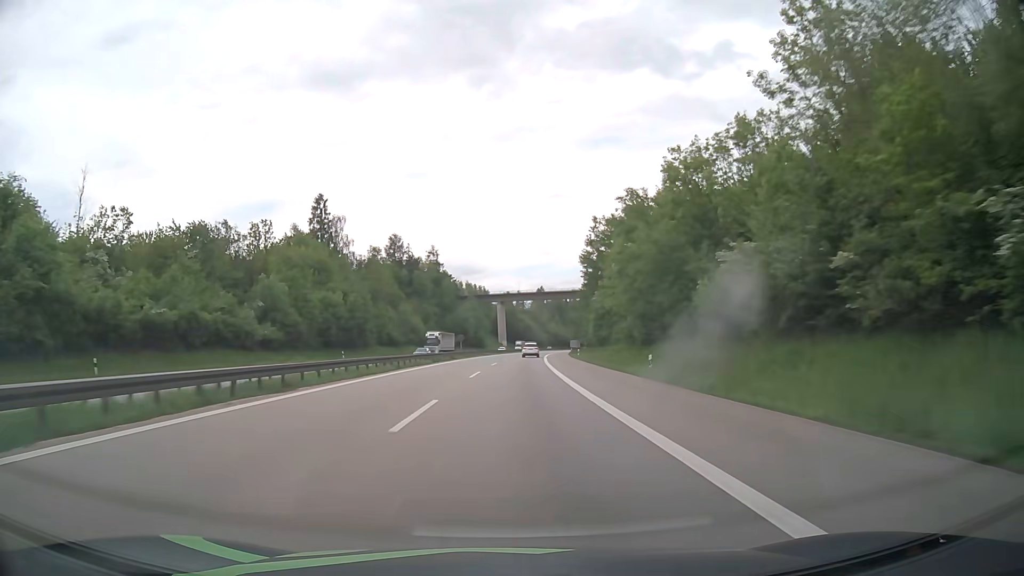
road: motorway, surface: asphalt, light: Day
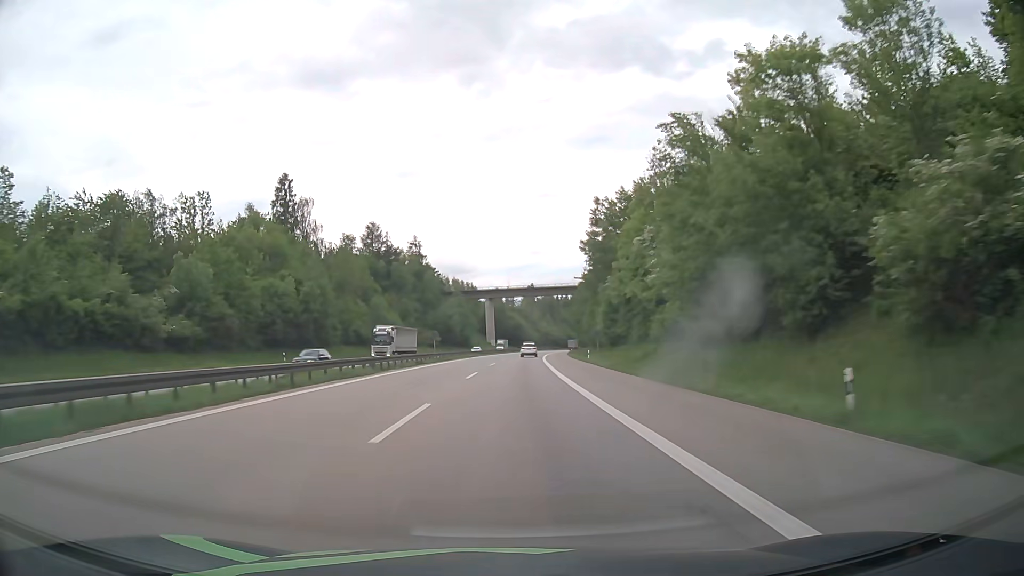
(+0.2, +19.1) m; +1°
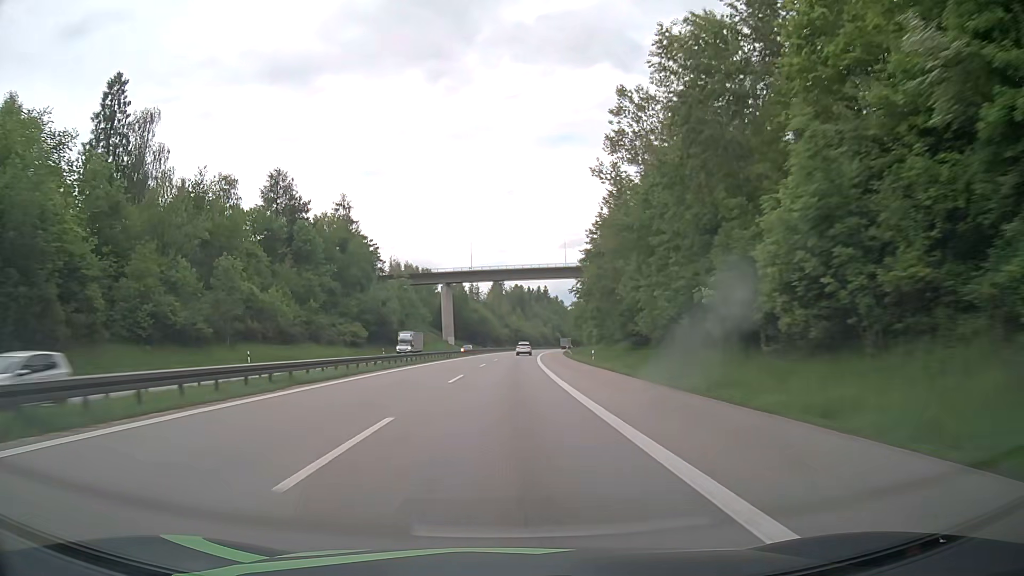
(+1.3, +57.2) m; +3°
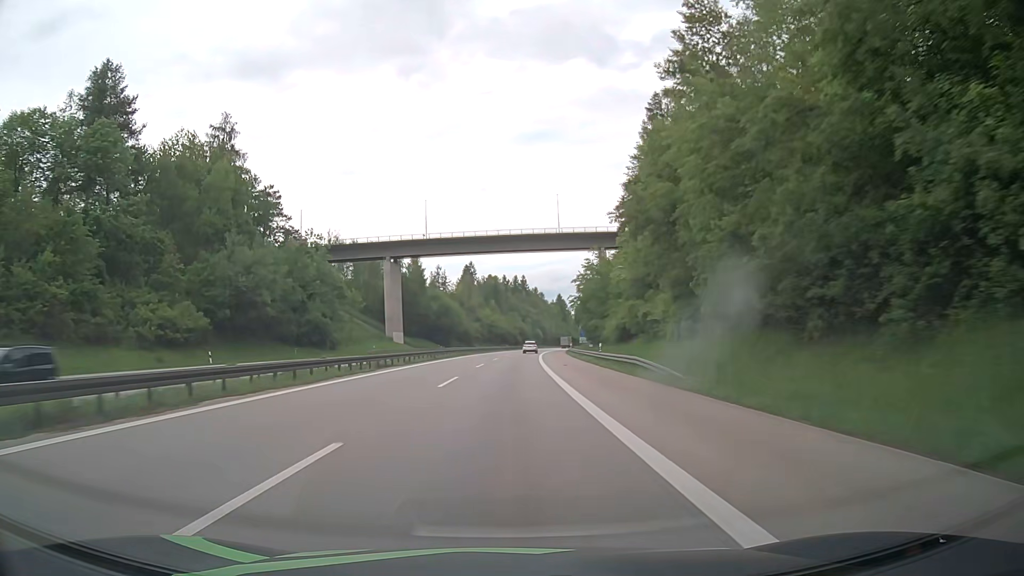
(+1.3, +57.2) m; +2°
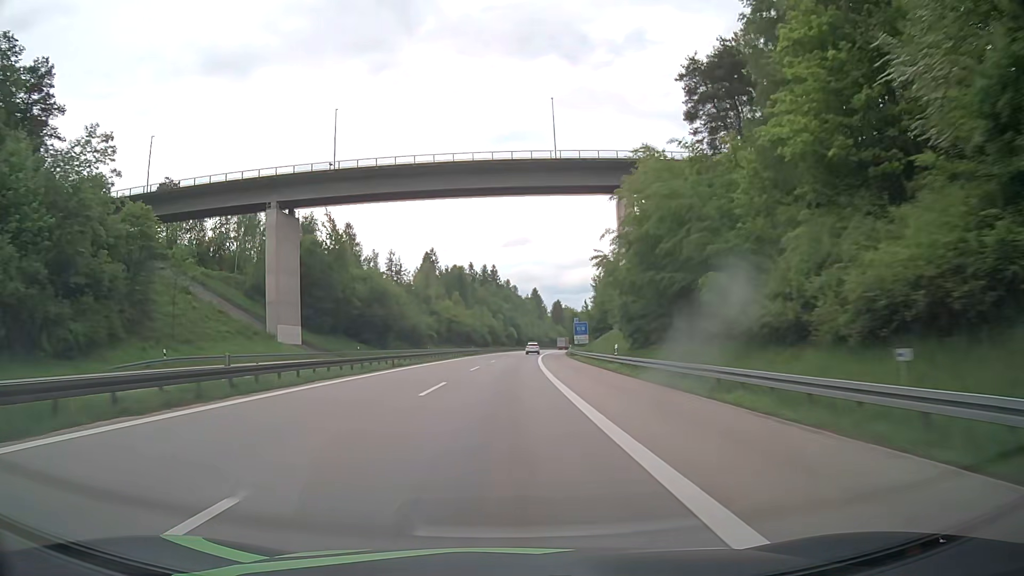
(+1.2, +57.2) m; +2°
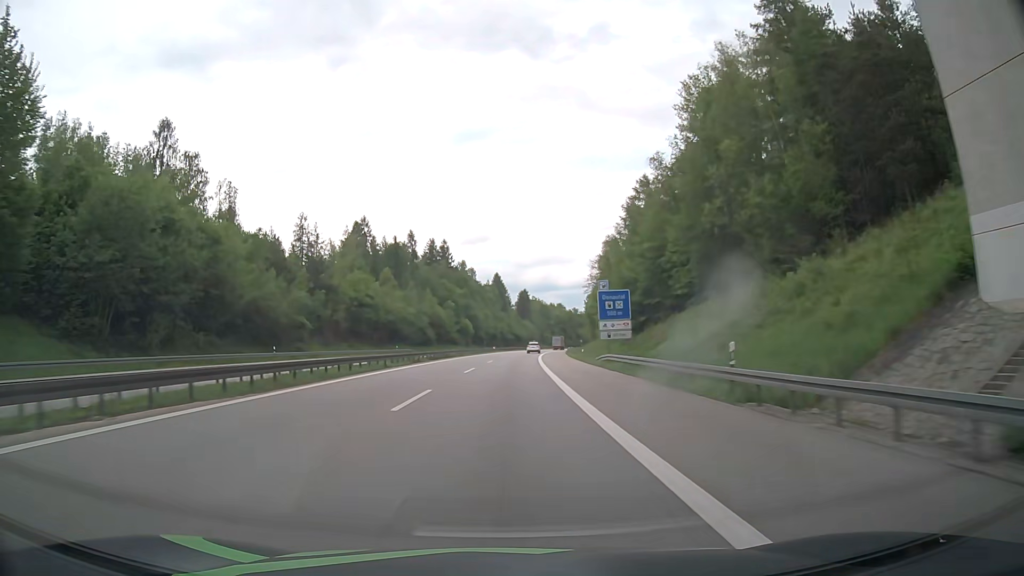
(+2.4, +76.2) m; +4°
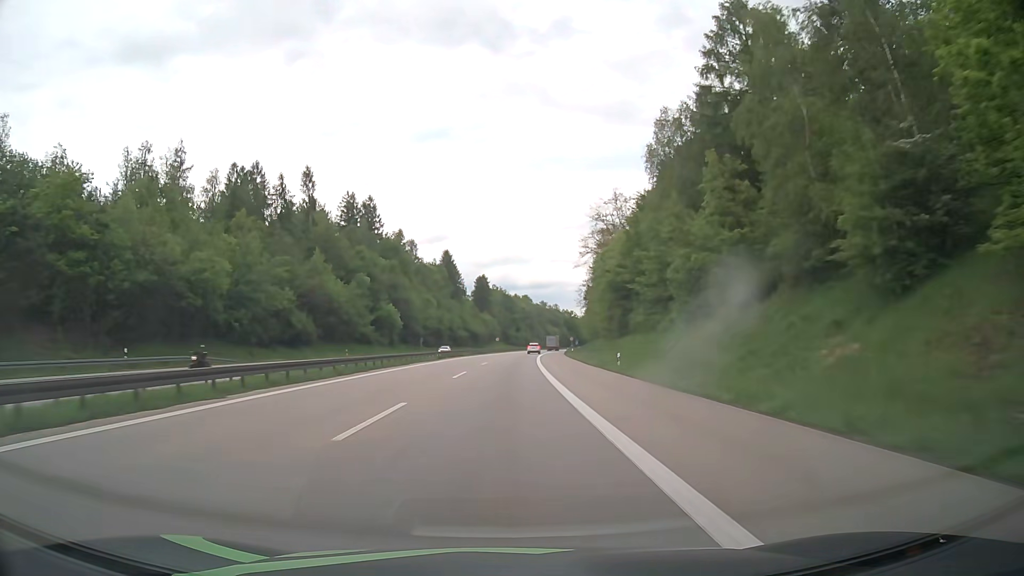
(+1.9, +76.3) m; +3°
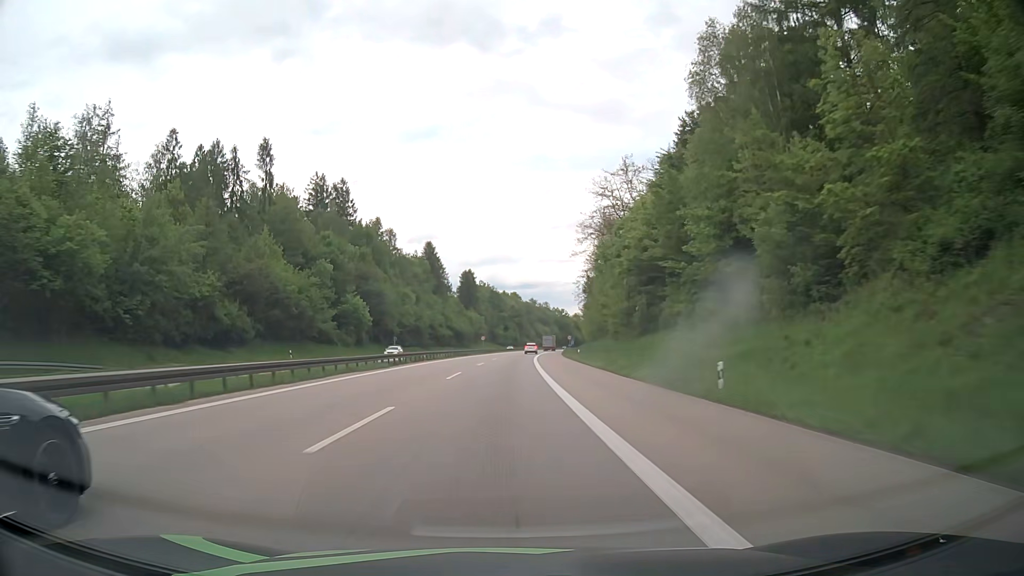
(+0.2, +19.1) m; +1°
(0, +10) (0, +20) (0, +30) (+1, +40) (+1, +50) (+1, +60) (+2, +70) (+2, +80) (+3, +90) (+4, +100) m
